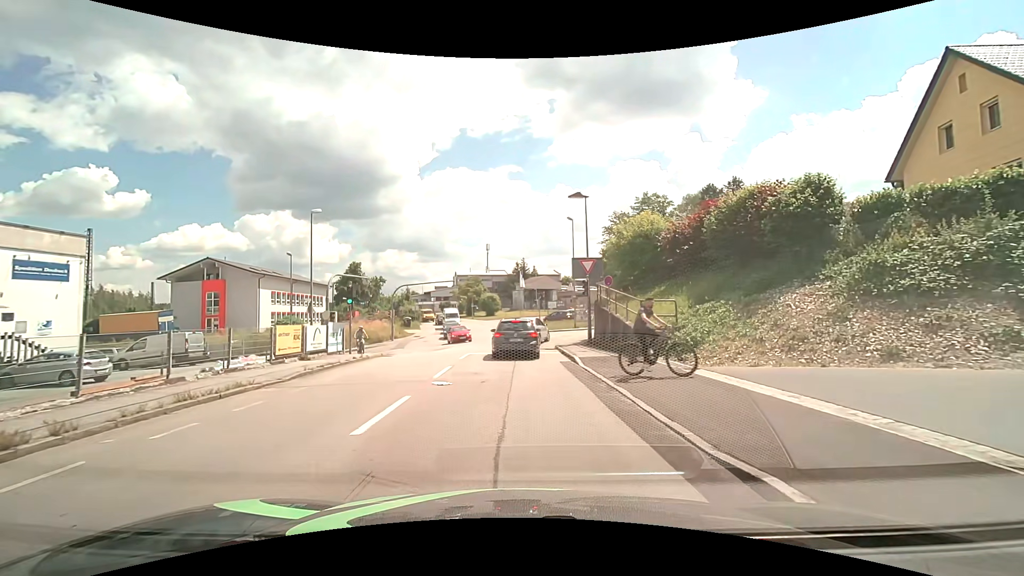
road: residential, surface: asphalt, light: Day
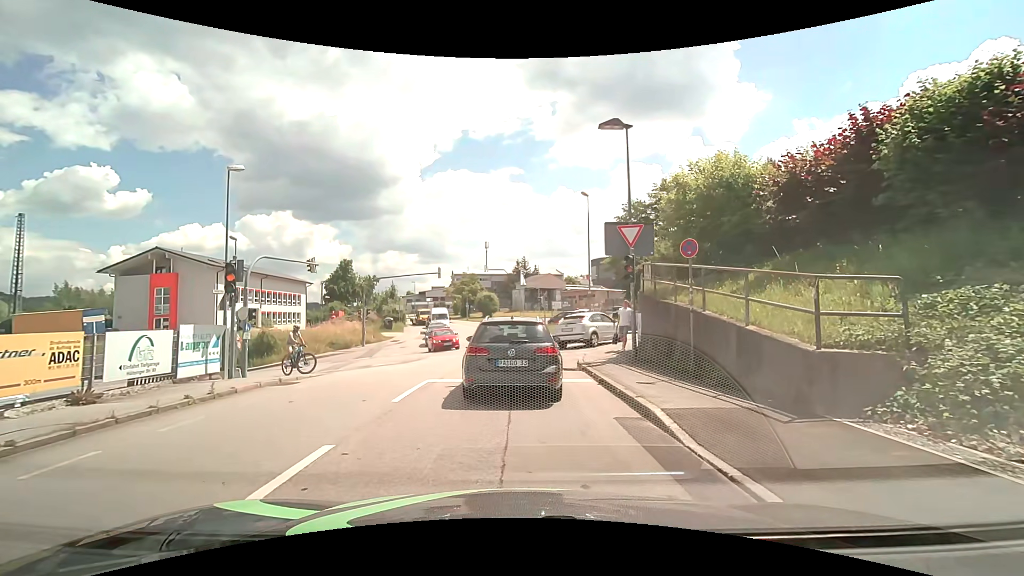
(+0.3, +9.5) m; +1°
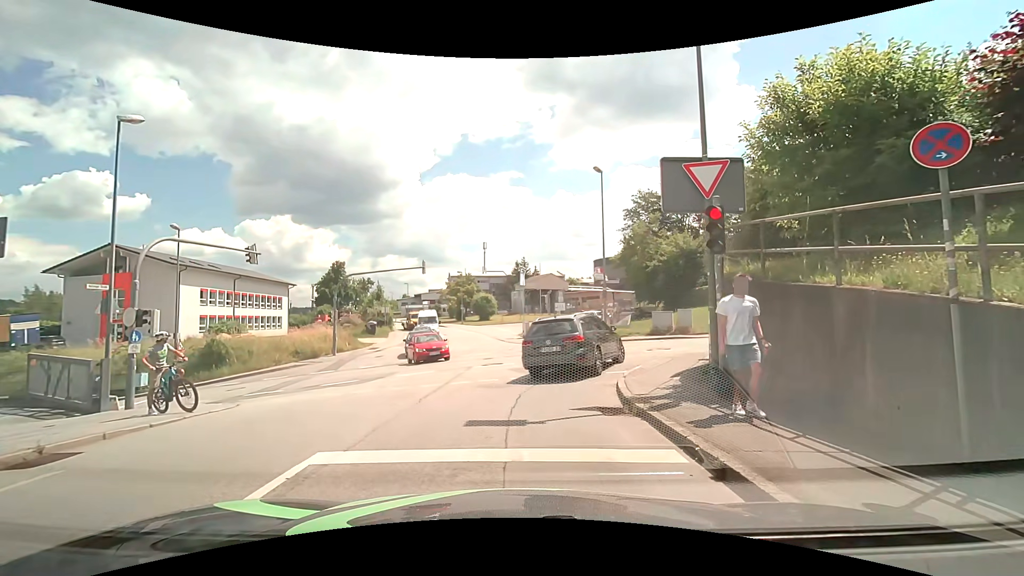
(0.0, +6.5) m; 0°
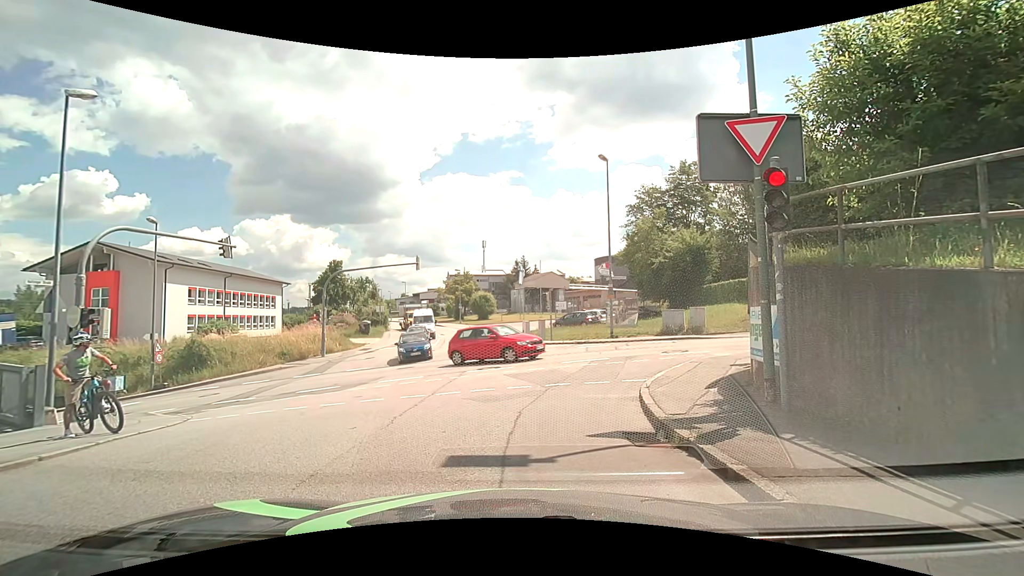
(0.0, +1.9) m; -1°
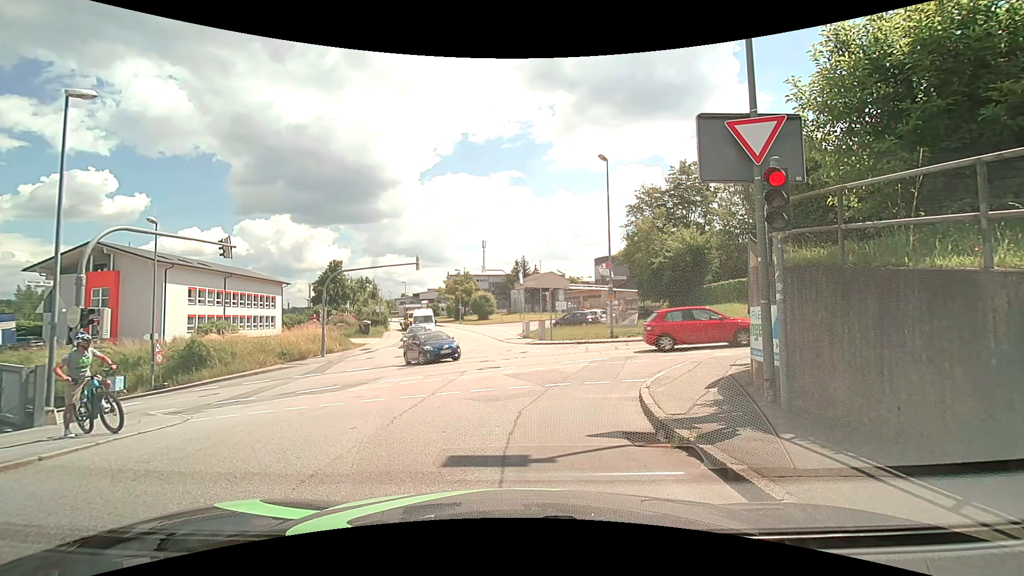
(0.0, 0.0) m; 0°
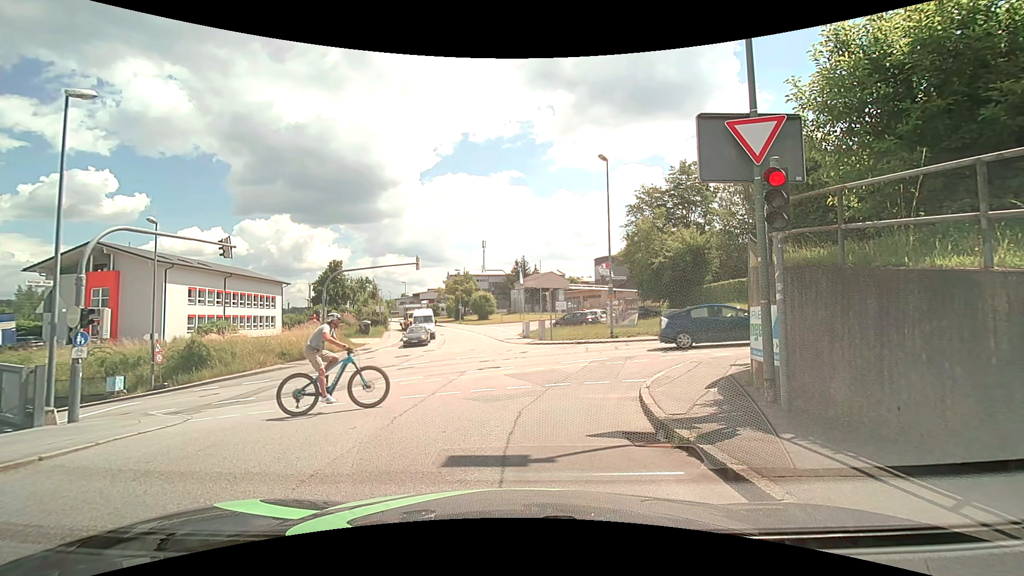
(0.0, 0.0) m; 0°
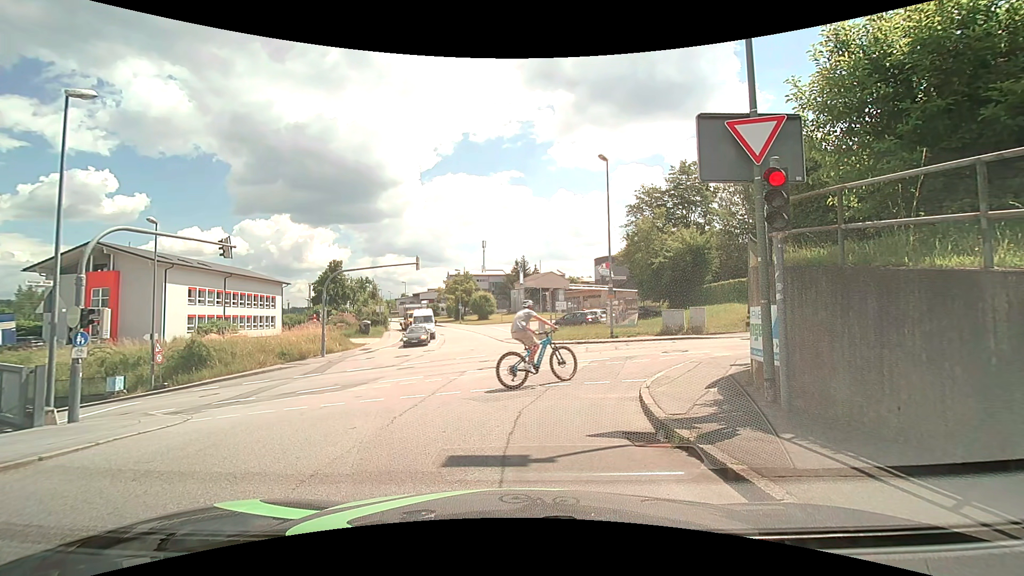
(0.0, 0.0) m; 0°
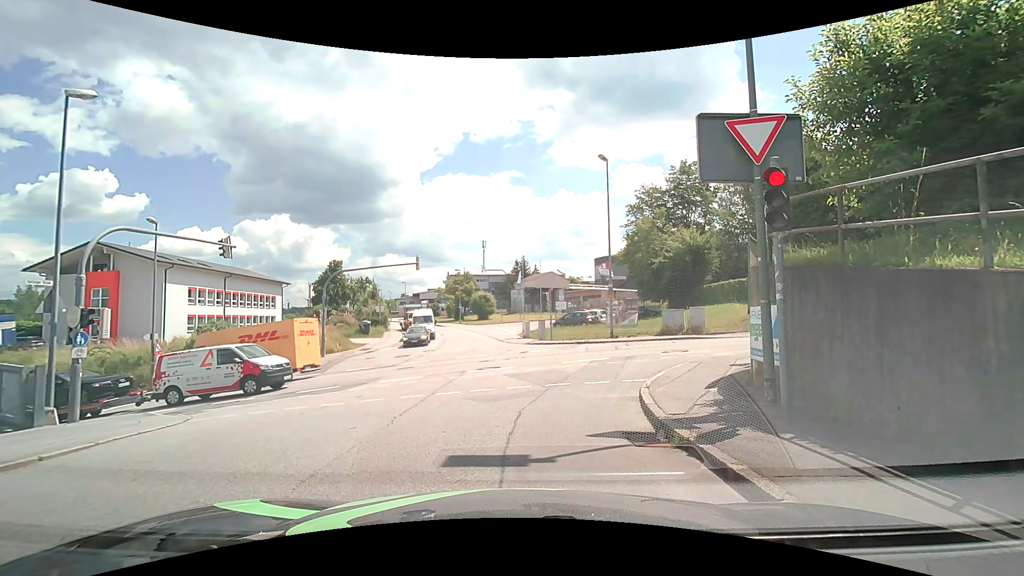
(0.0, 0.0) m; 0°
